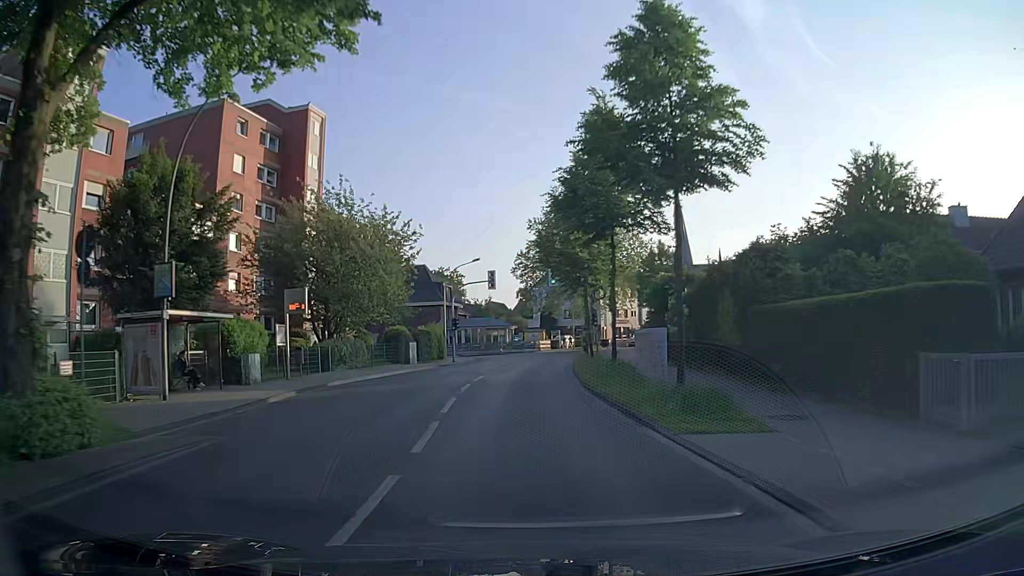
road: secondary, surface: asphalt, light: Day
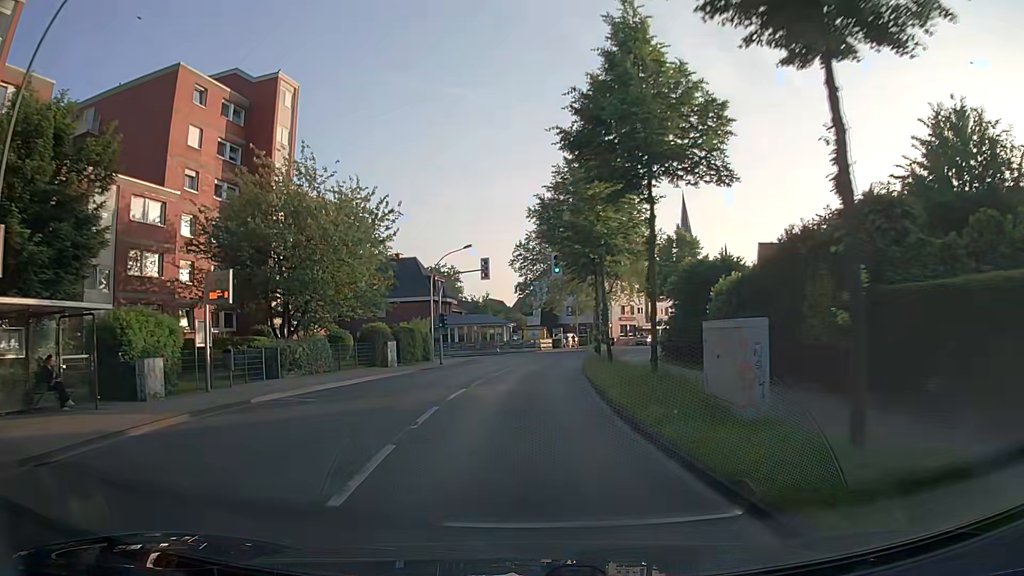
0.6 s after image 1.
(-0.1, +7.0) m; -1°
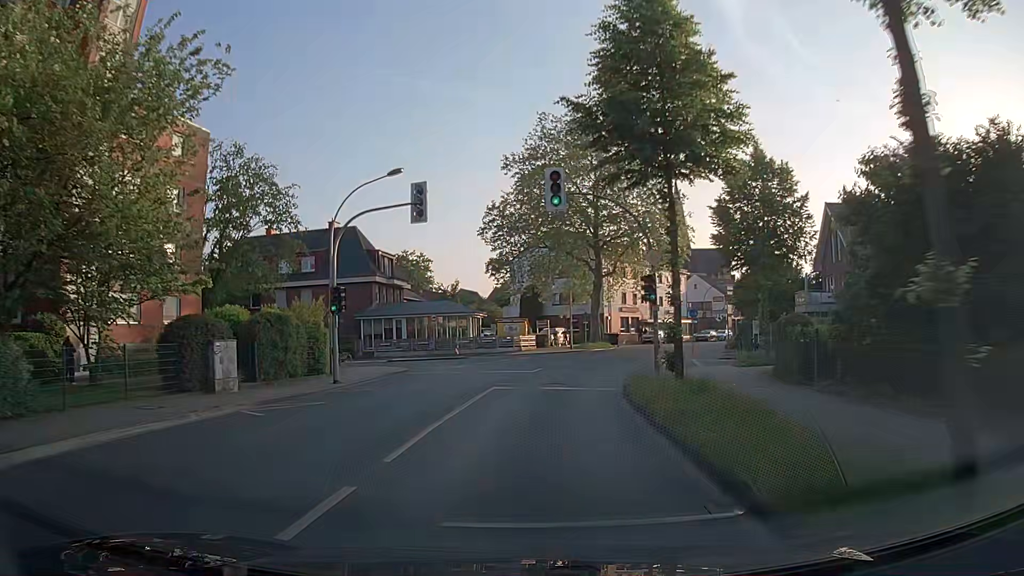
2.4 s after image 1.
(+0.1, +20.5) m; +2°
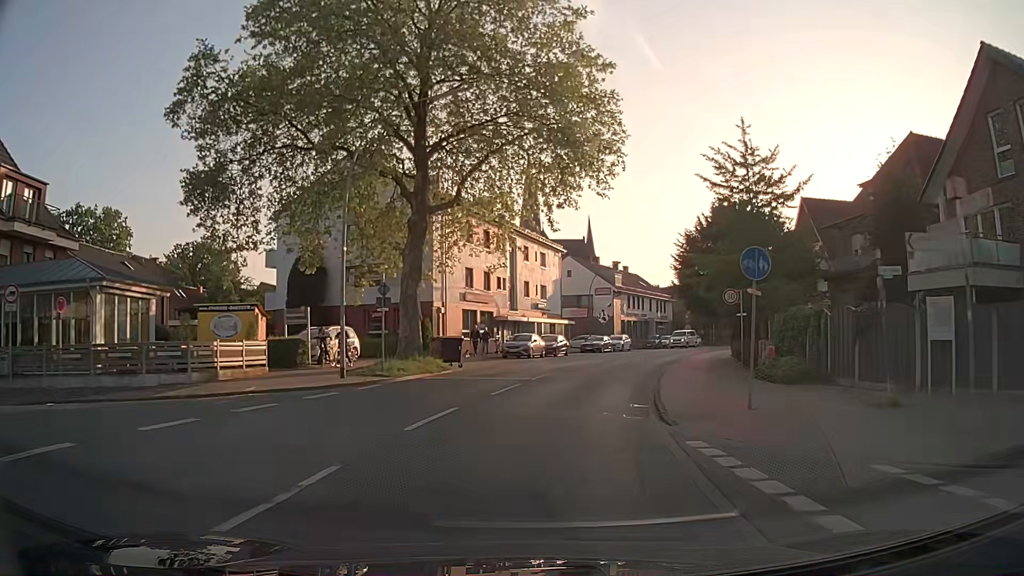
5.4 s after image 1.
(+3.5, +33.0) m; +14°
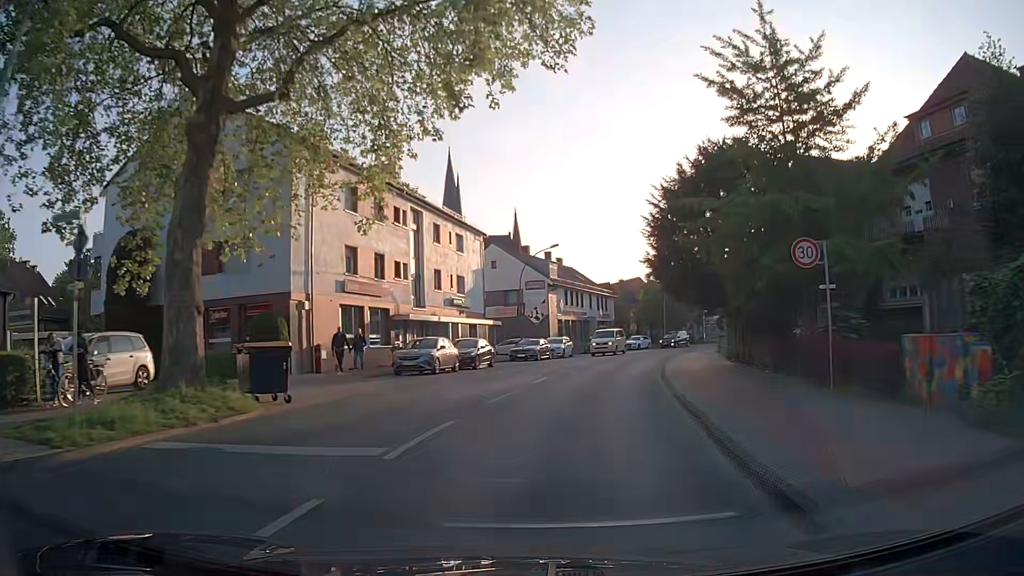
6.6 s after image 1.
(+0.8, +13.4) m; +6°
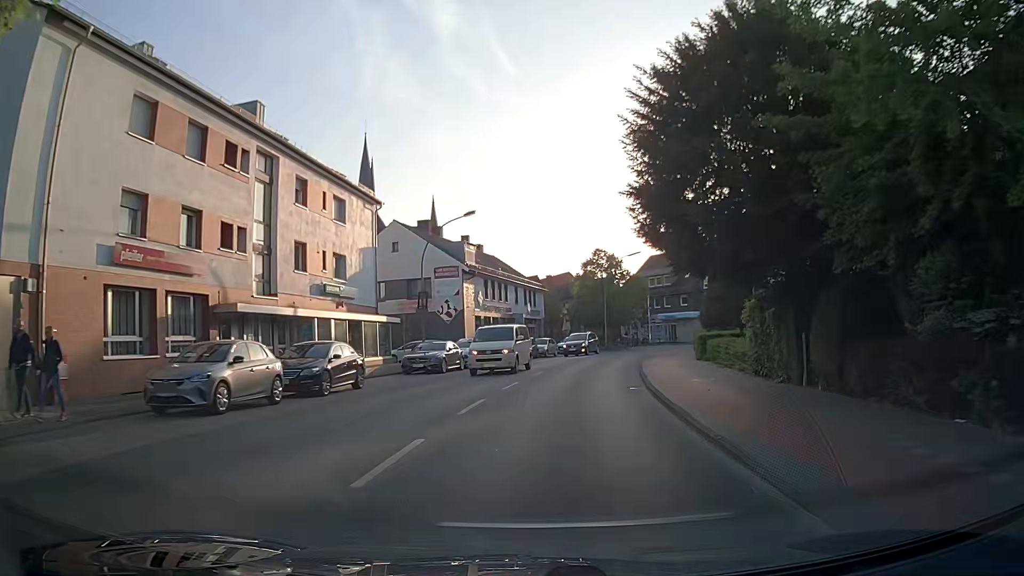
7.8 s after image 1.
(+0.9, +13.1) m; +7°
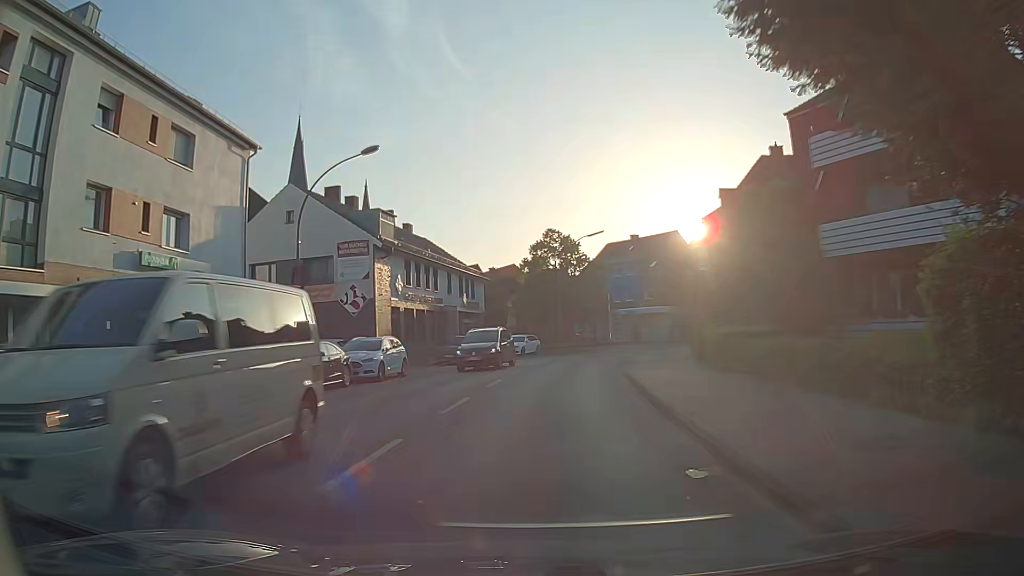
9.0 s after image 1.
(+0.5, +12.0) m; +5°
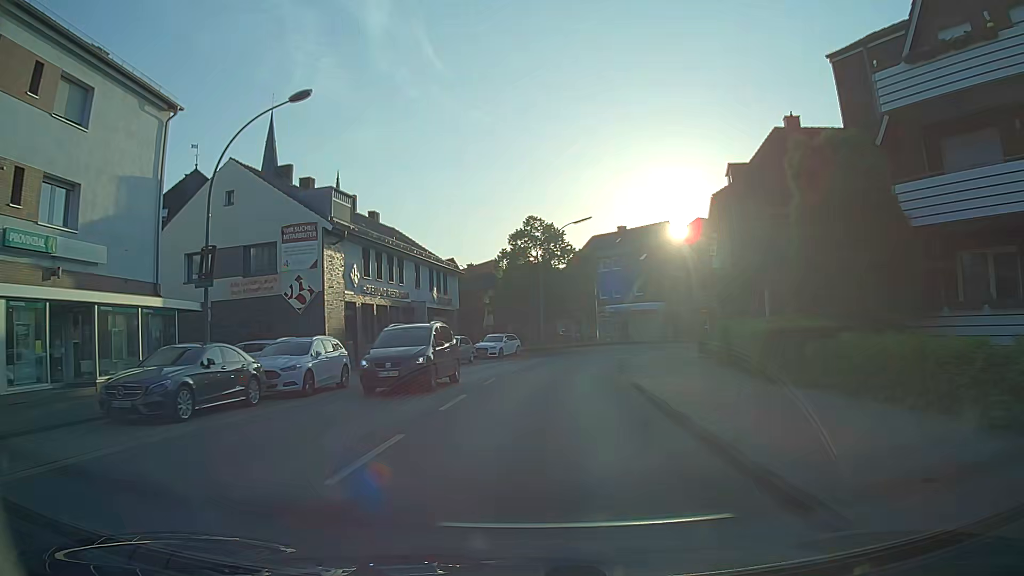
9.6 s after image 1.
(+0.1, +5.8) m; +1°
